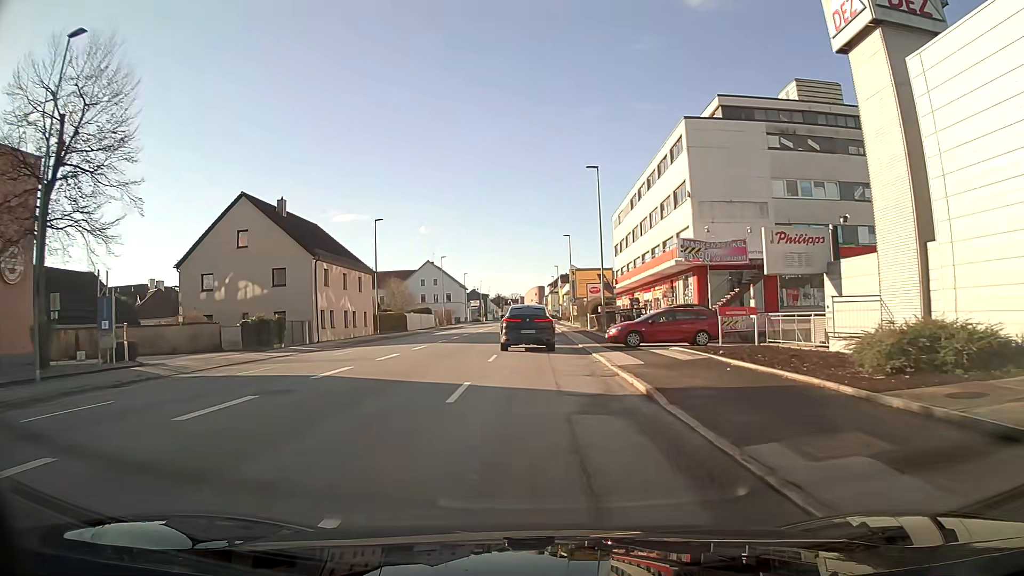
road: tertiary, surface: asphalt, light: Day
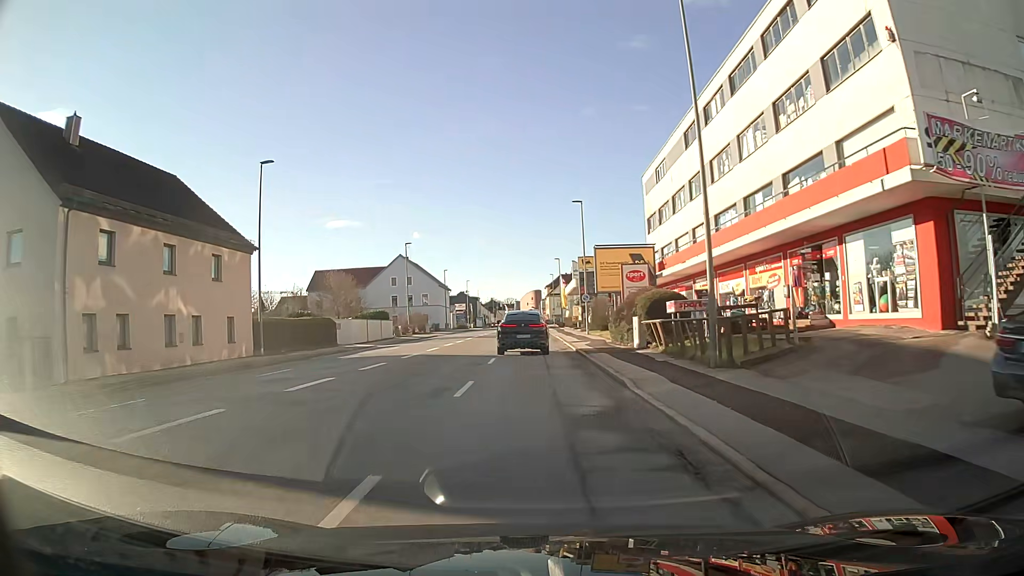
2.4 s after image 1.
(0.0, +25.7) m; 0°
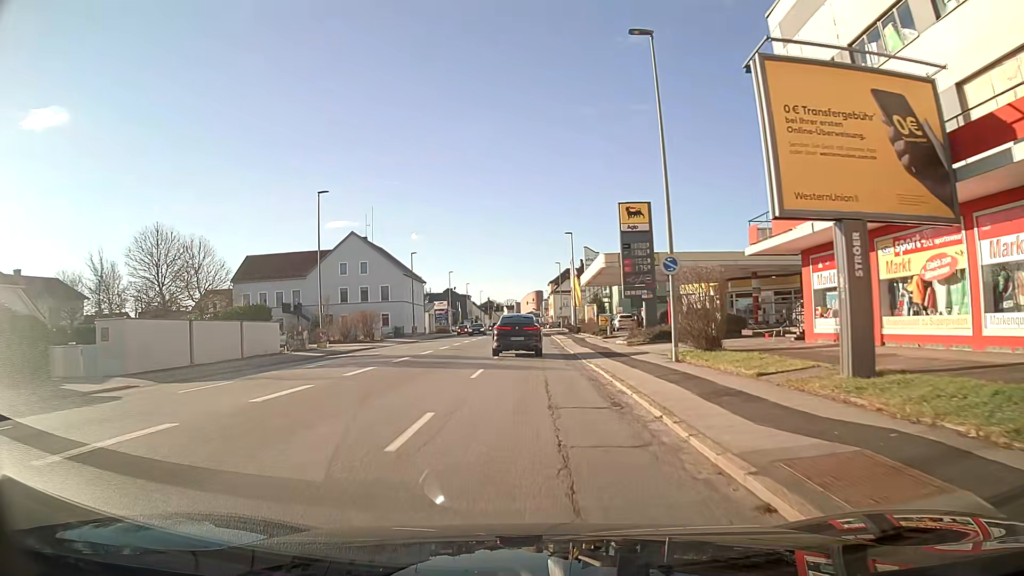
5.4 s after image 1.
(0.0, +31.7) m; 0°
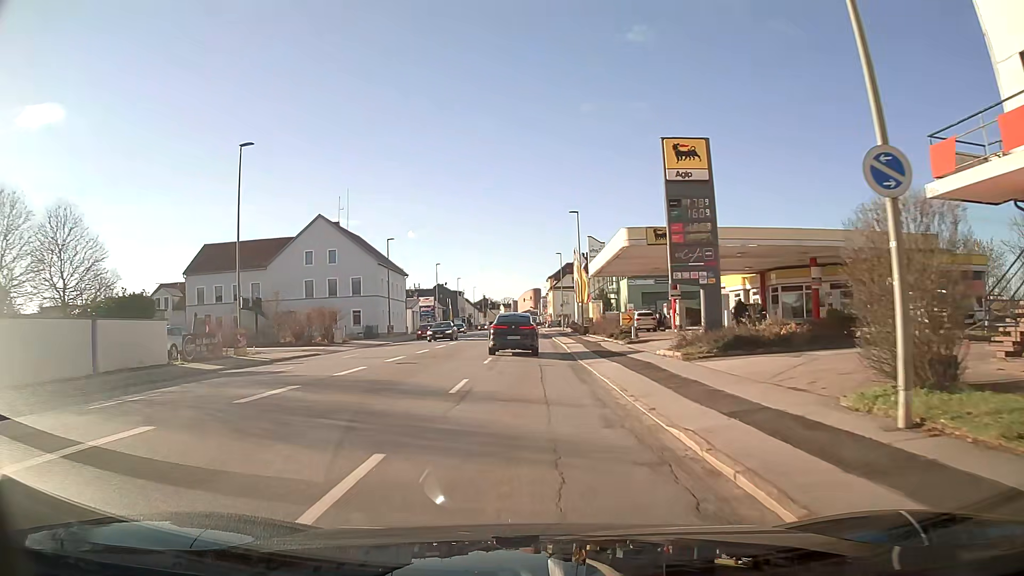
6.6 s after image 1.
(0.0, +12.6) m; 0°
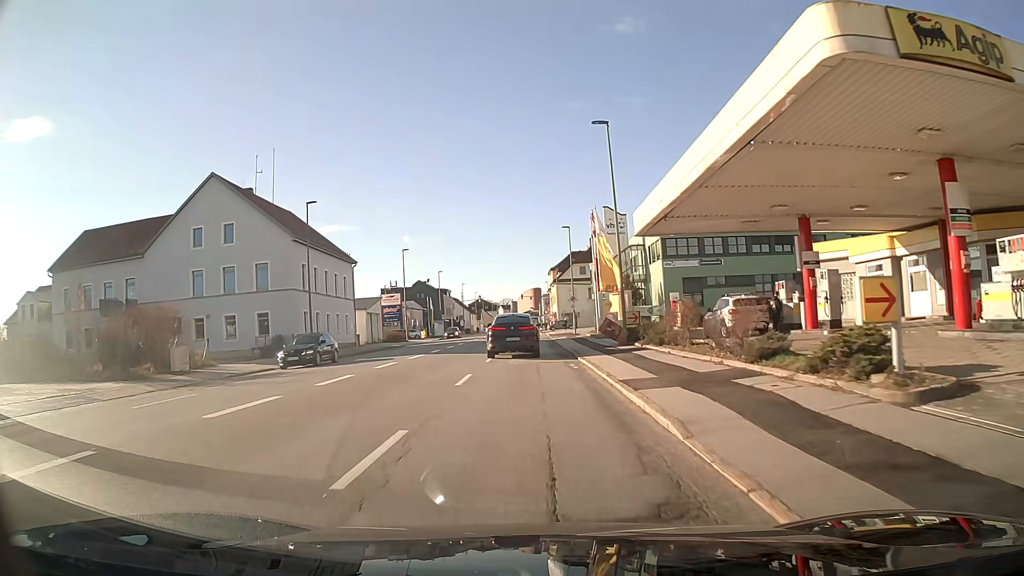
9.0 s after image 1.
(0.0, +25.4) m; 0°
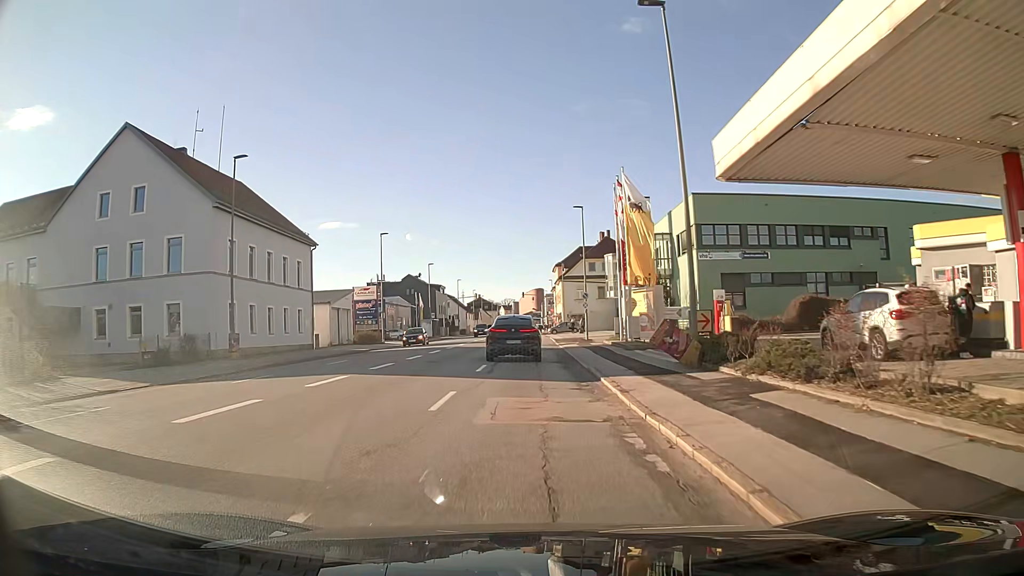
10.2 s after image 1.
(0.0, +12.8) m; 0°
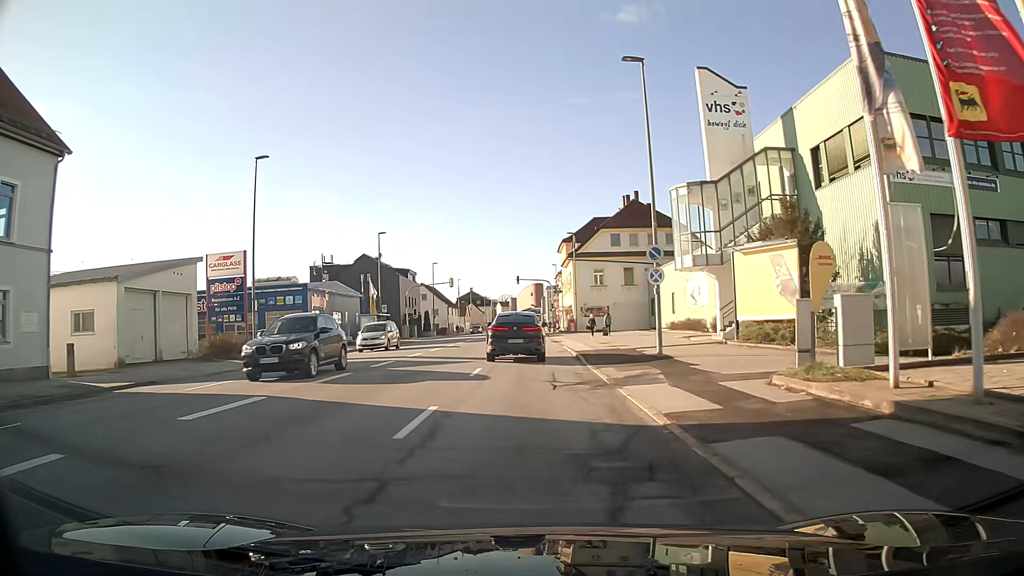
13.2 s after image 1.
(-0.1, +29.9) m; 0°
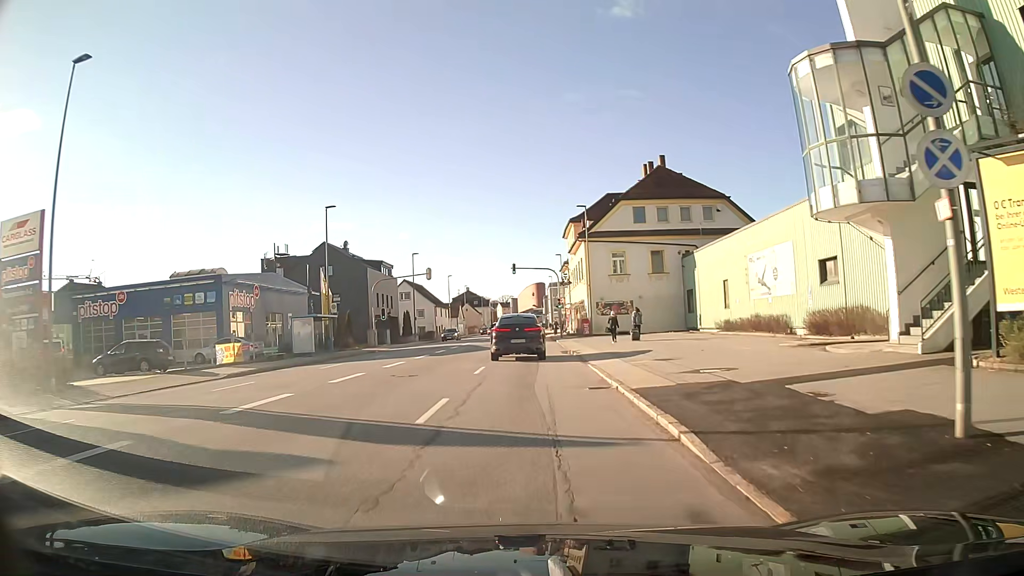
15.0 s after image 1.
(0.0, +16.5) m; 0°
(0, +10) (0, +20) (0, +30) (0, +40) (0, +50) (0, +60) (0, +70) (0, +80) (0, +90) (0, +100) m
